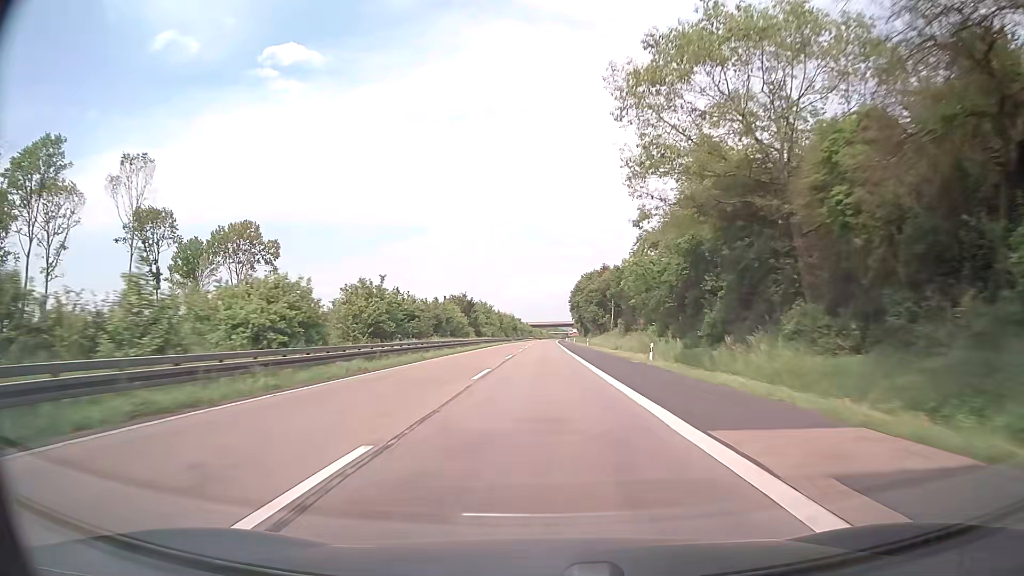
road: motorway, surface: asphalt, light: Day
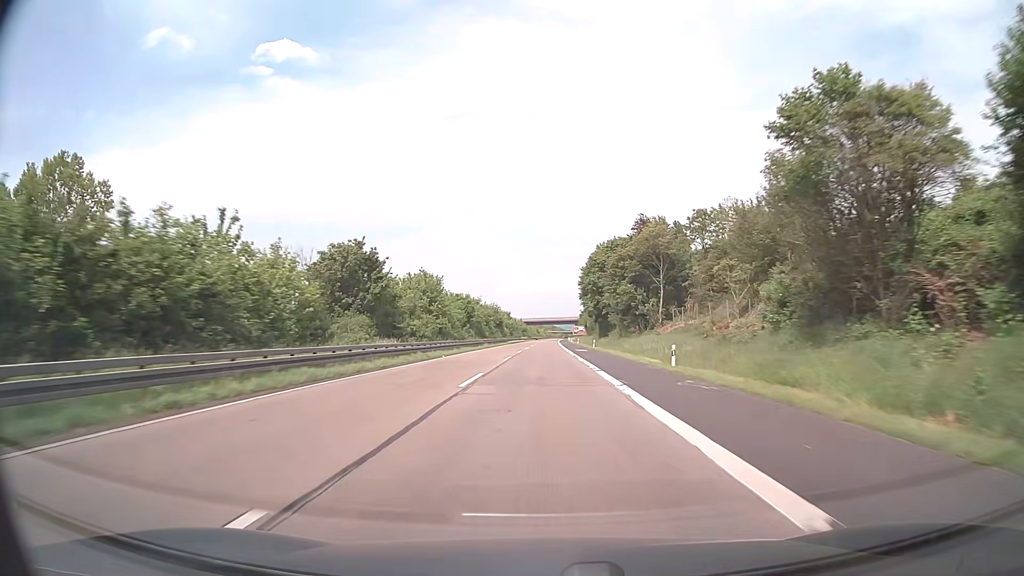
(-0.1, +57.2) m; 0°
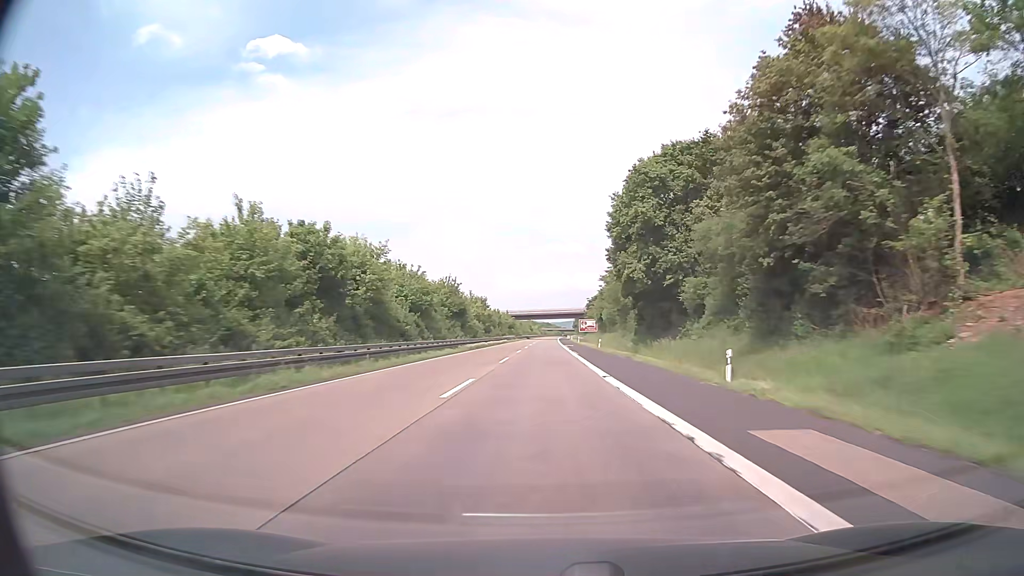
(+0.1, +57.2) m; 0°
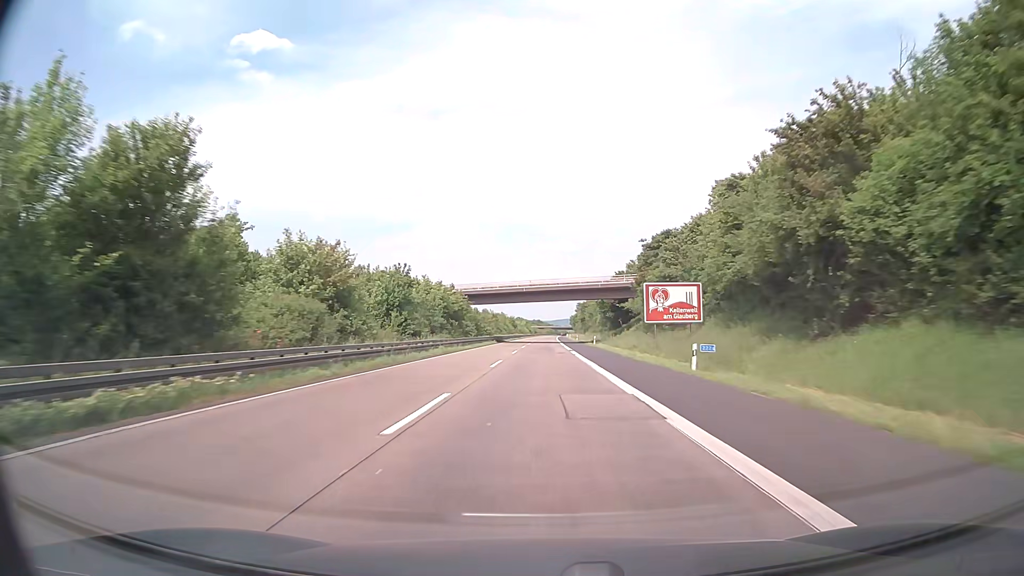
(+0.5, +95.3) m; +1°
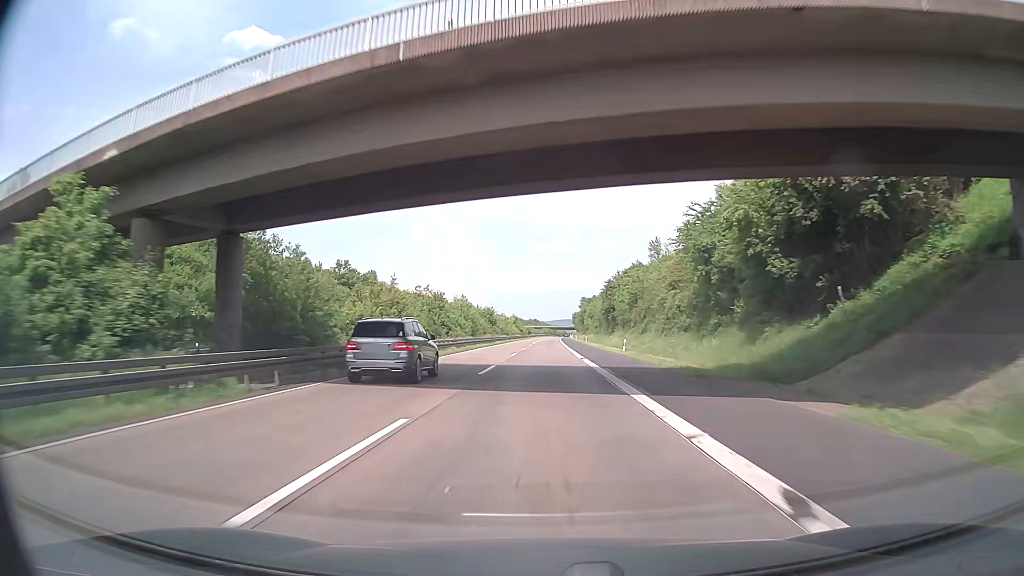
(+0.3, +76.2) m; 0°
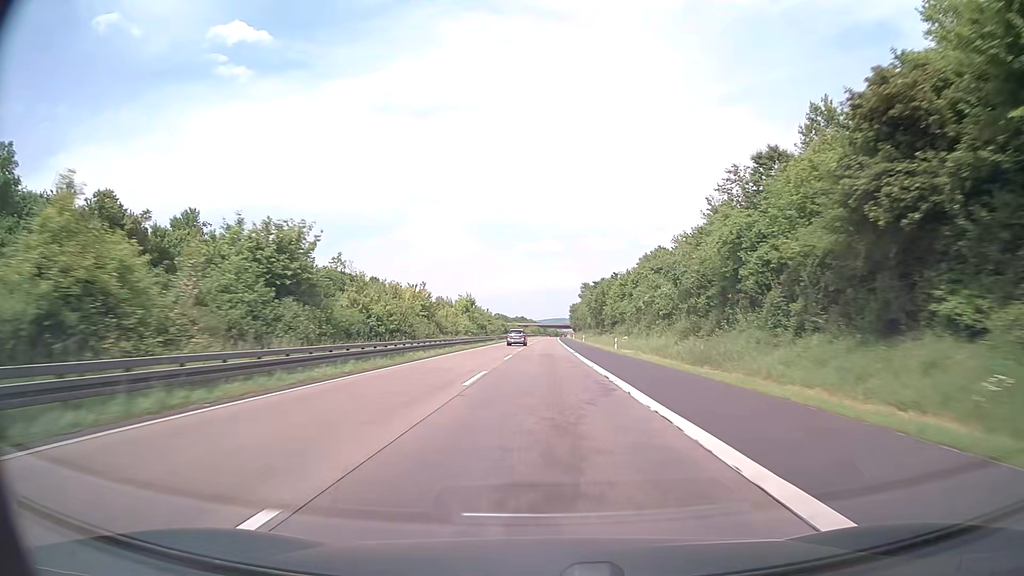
(+0.3, +95.3) m; +1°
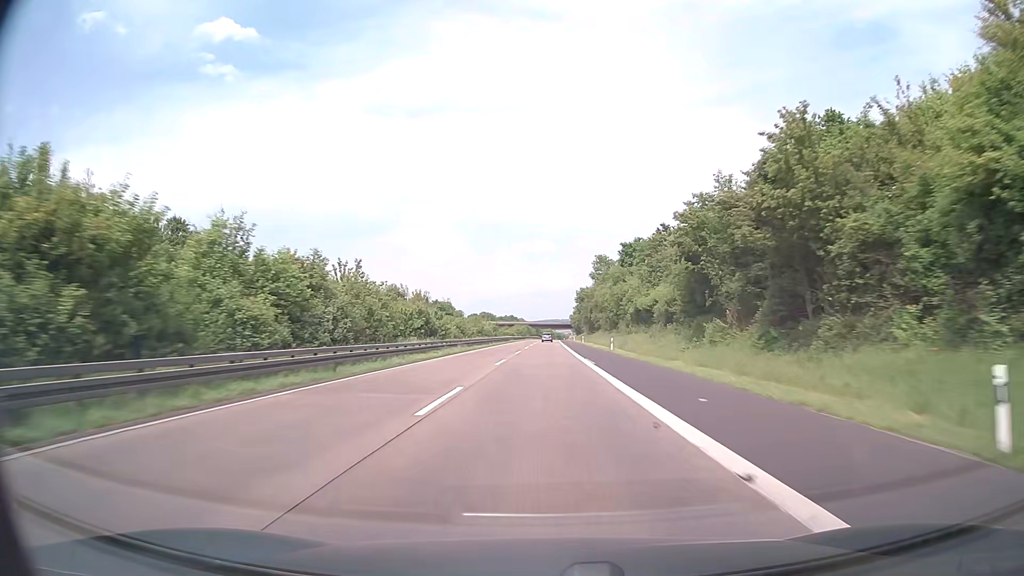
(+0.6, +95.3) m; +1°
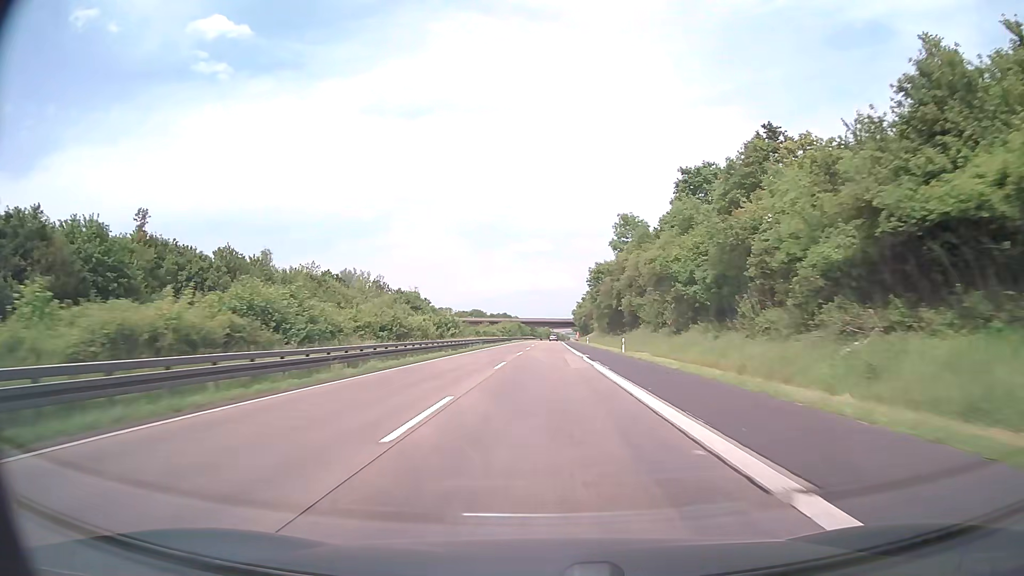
(+0.2, +57.2) m; 0°
(0, +10) (0, +20) (0, +30) (0, +40) (0, +50) (0, +60) (0, +70) (+1, +80) (+1, +90) (+1, +100) m
